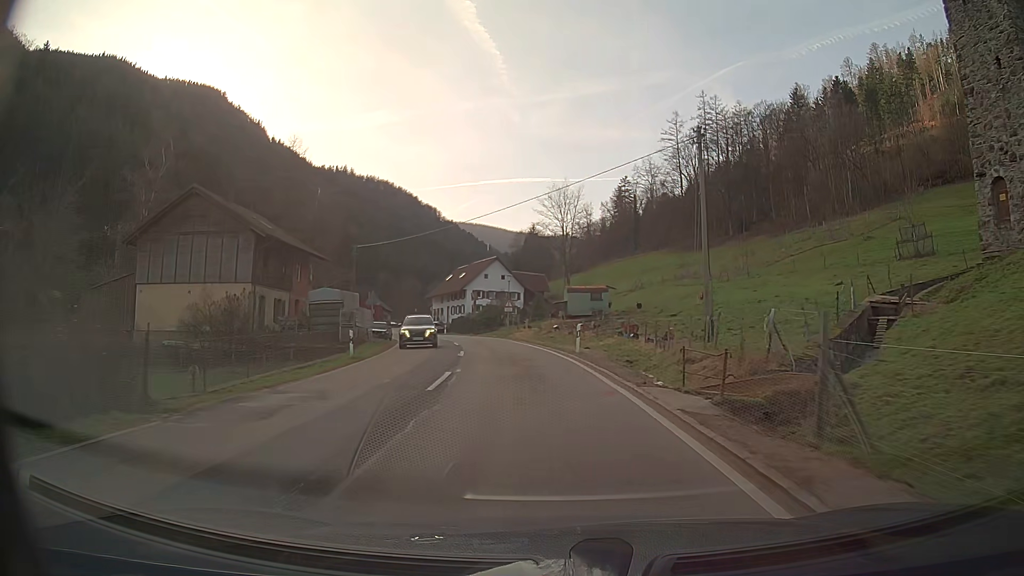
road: secondary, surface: asphalt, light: Day
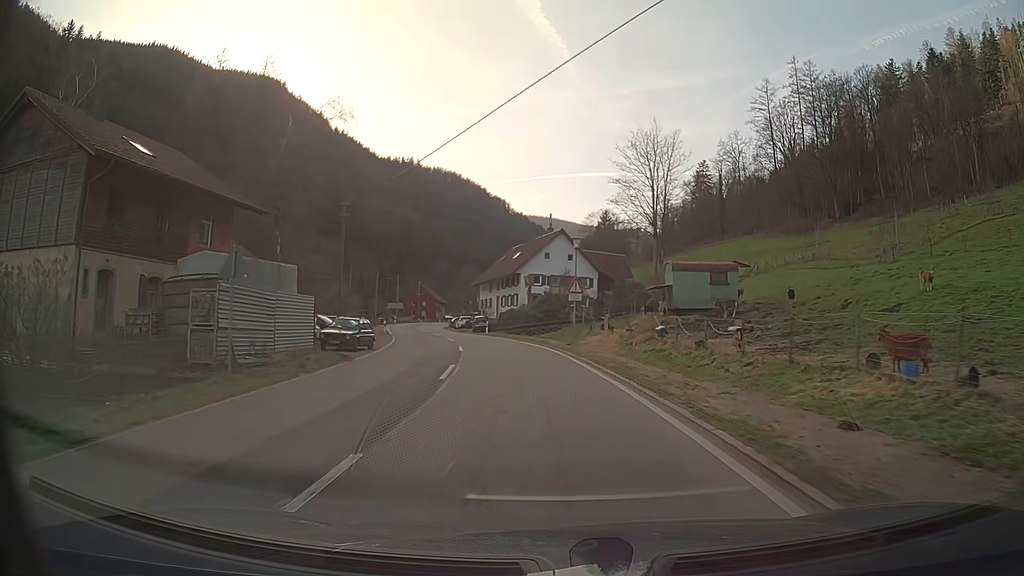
(-1.1, +22.2) m; -6°
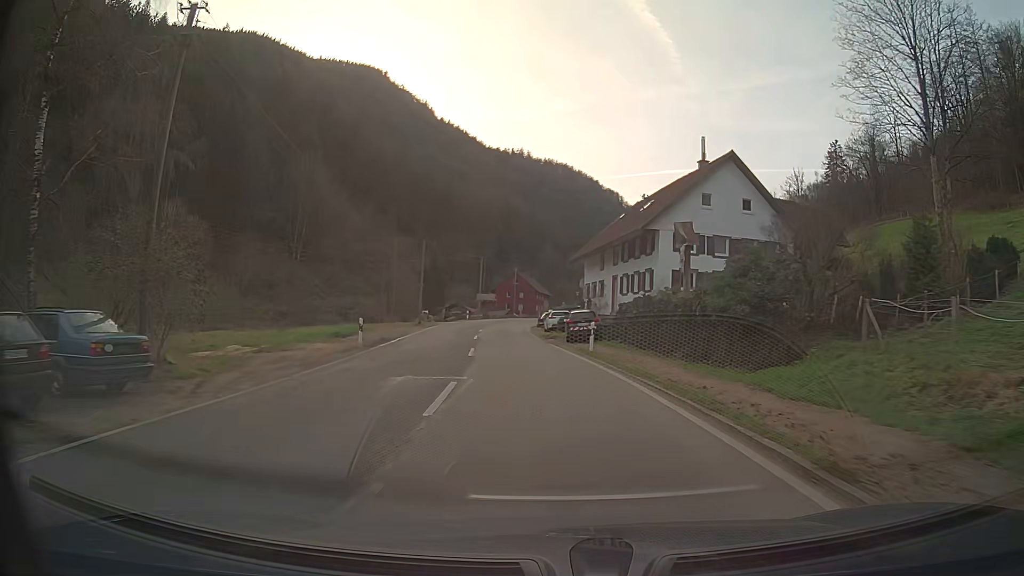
(-2.5, +29.9) m; -10°
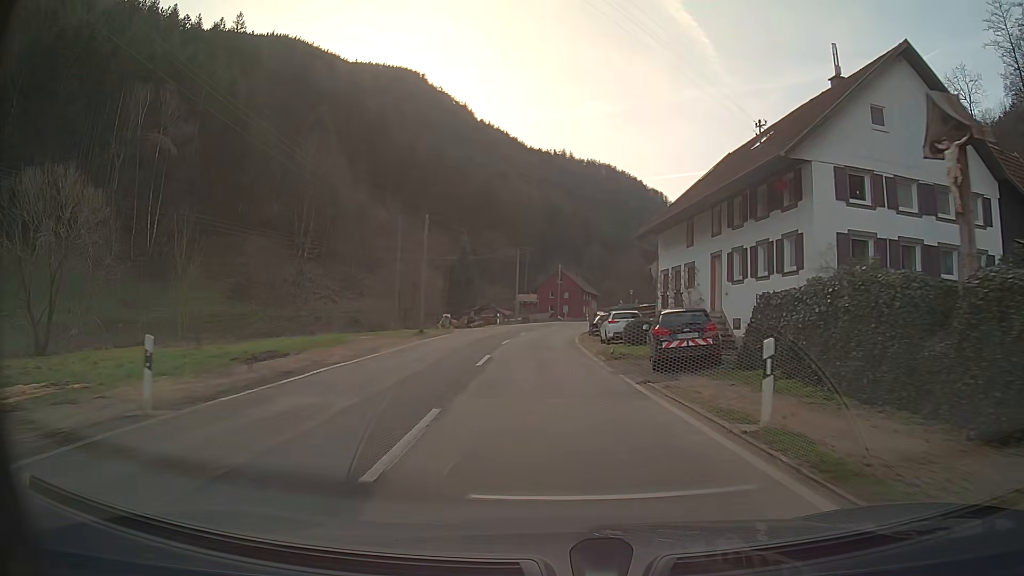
(-0.4, +15.6) m; -3°
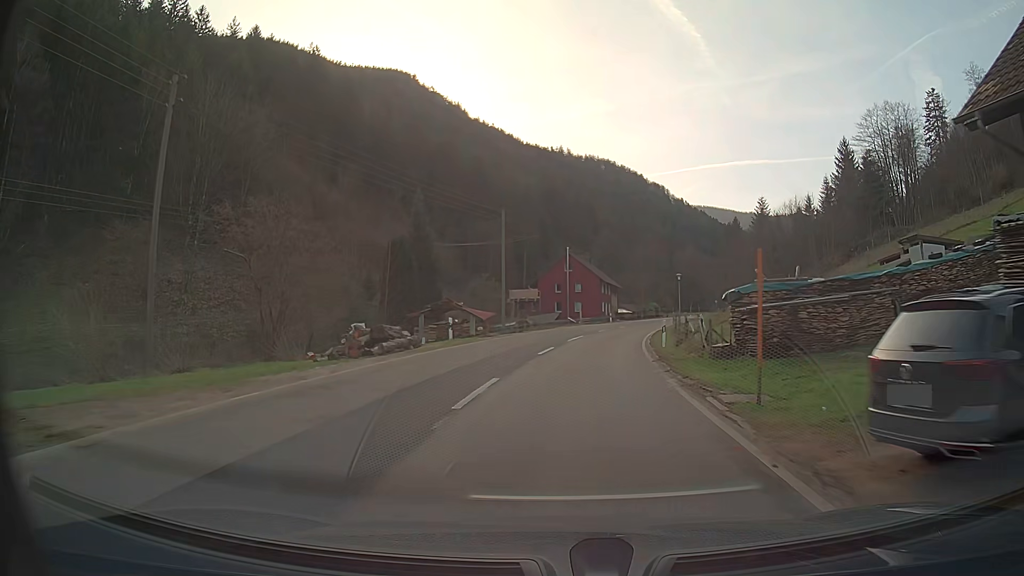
(-0.3, +32.0) m; +1°
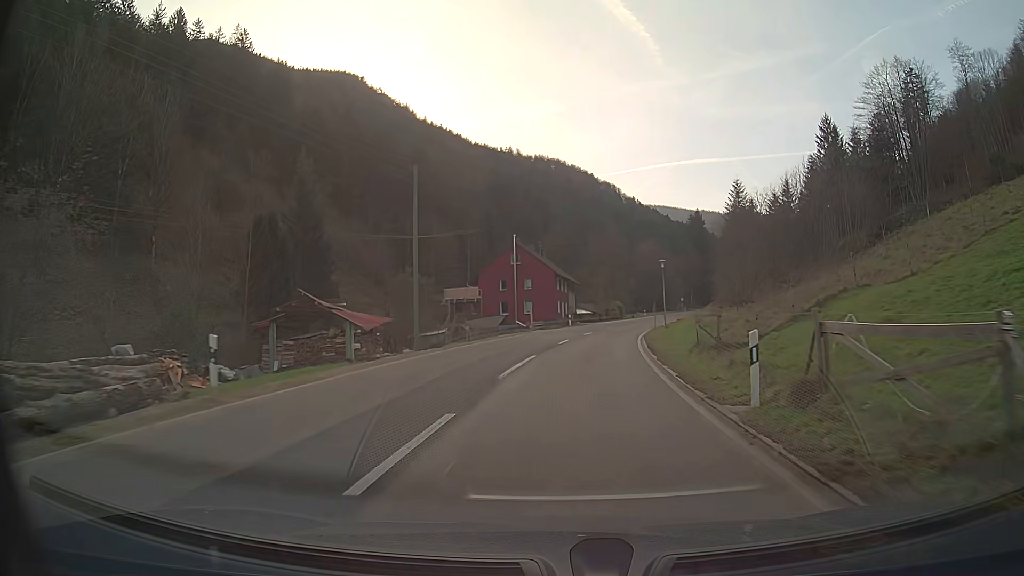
(+0.6, +16.1) m; +4°
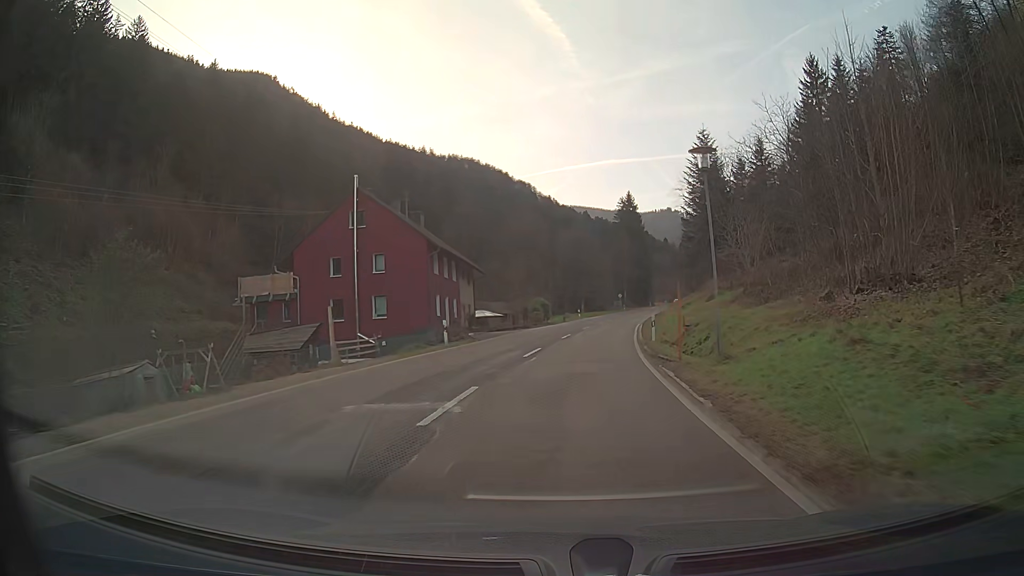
(+2.1, +32.5) m; +7°
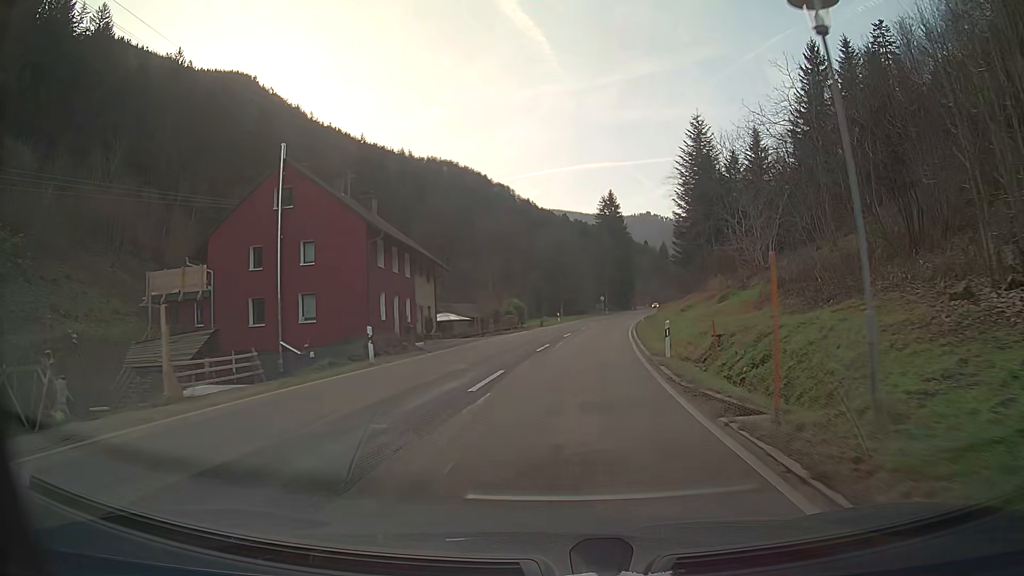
(+0.1, +8.2) m; +2°
